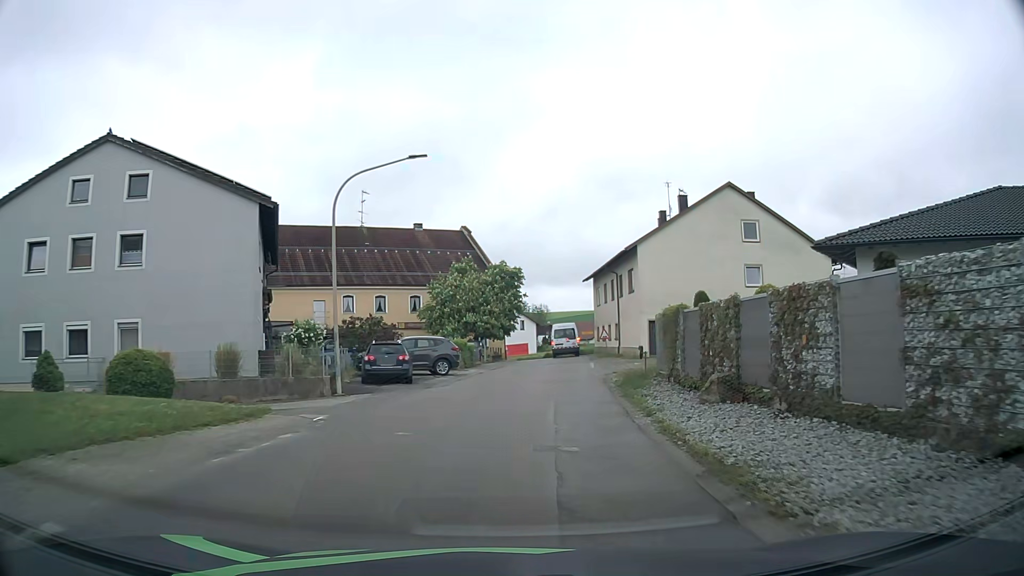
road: tertiary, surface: asphalt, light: Day
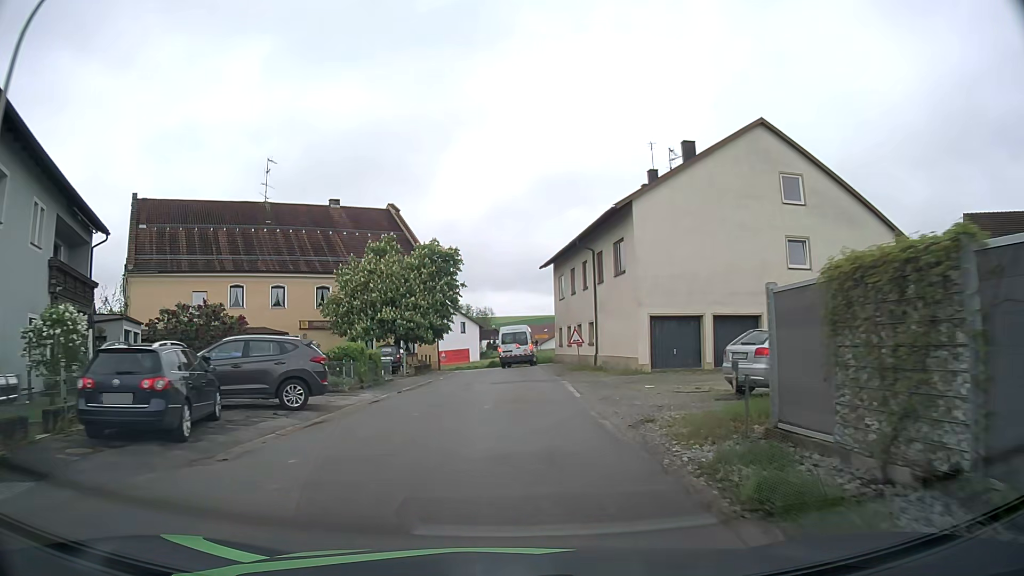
(+0.6, +13.8) m; +4°
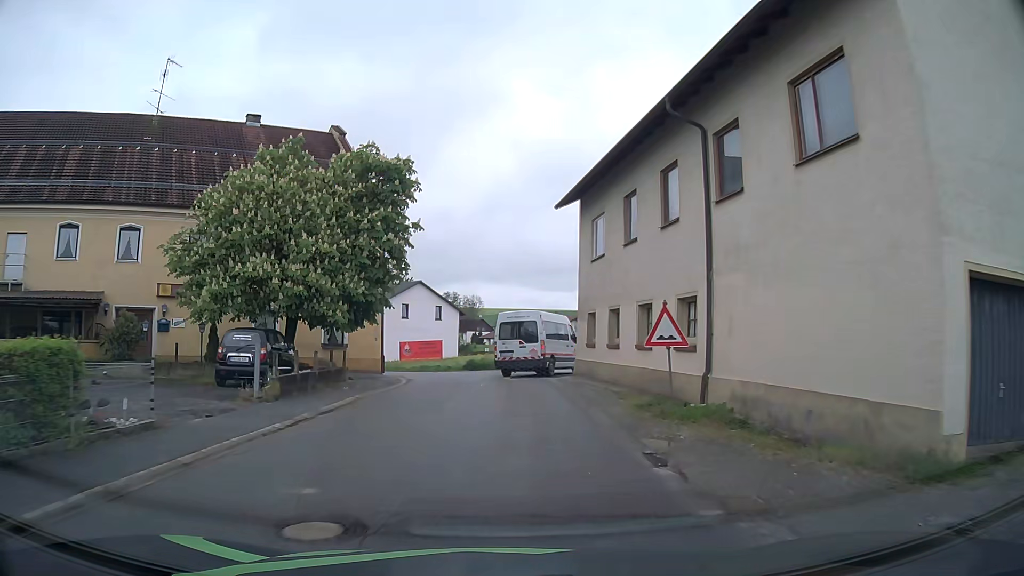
(+0.2, +18.6) m; +1°
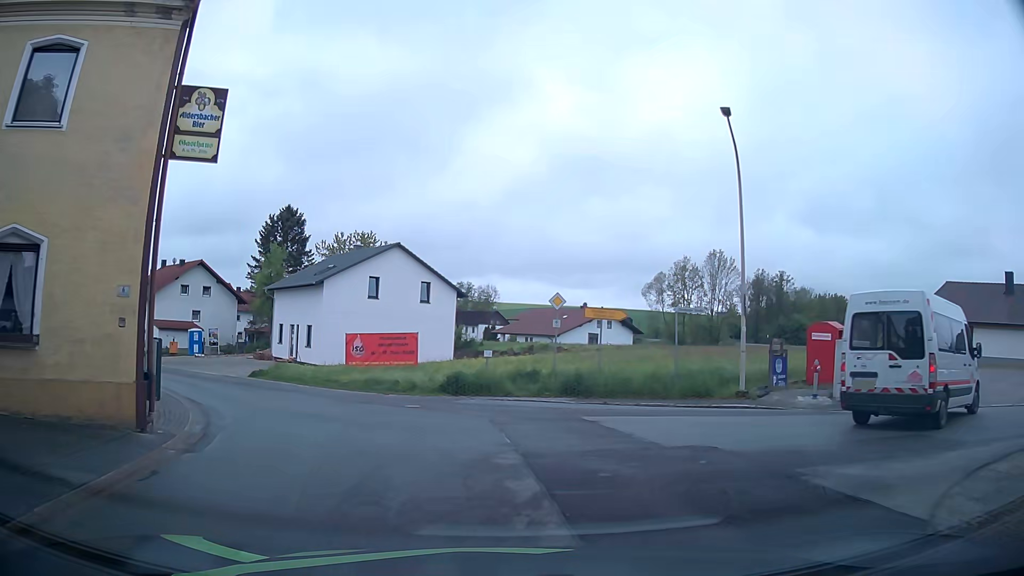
(-0.3, +22.2) m; -3°
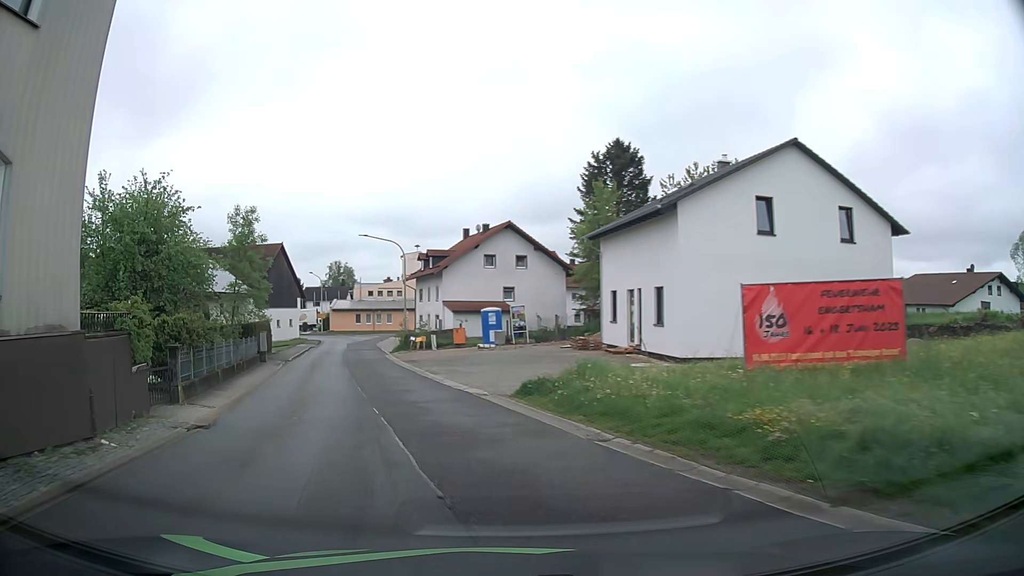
(-4.1, +19.0) m; -28°
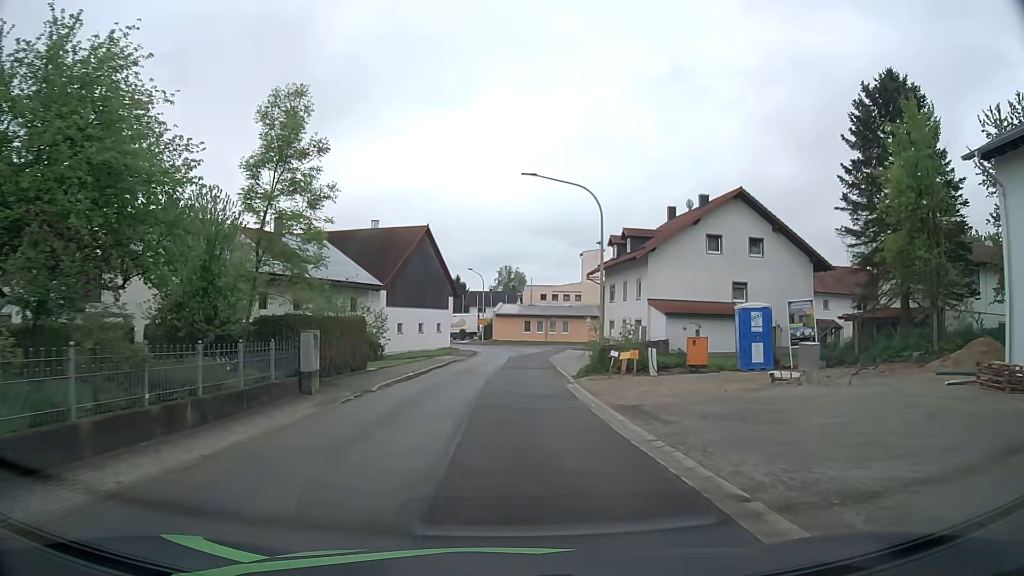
(-3.6, +18.4) m; -15°
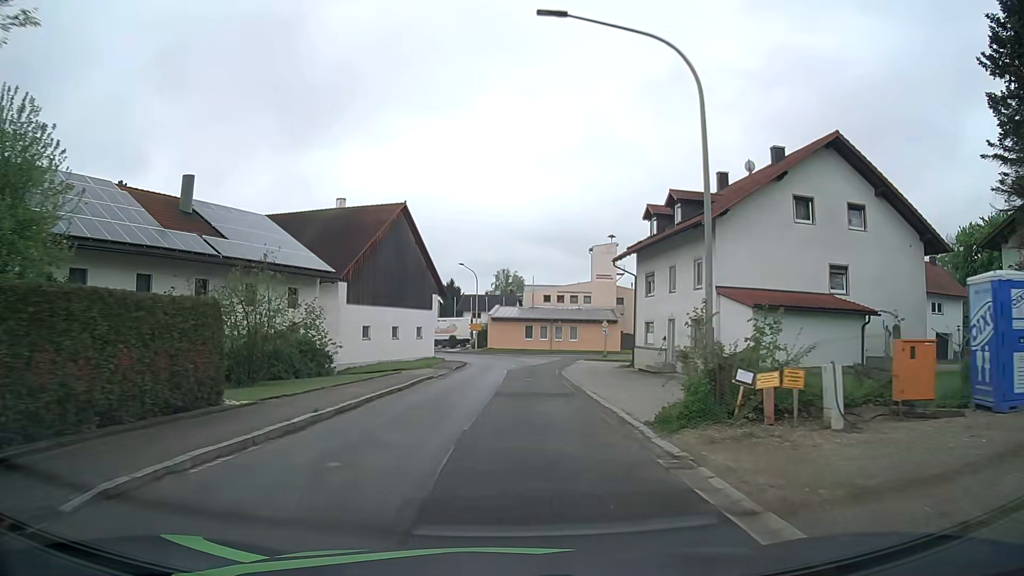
(-0.2, +13.5) m; -1°
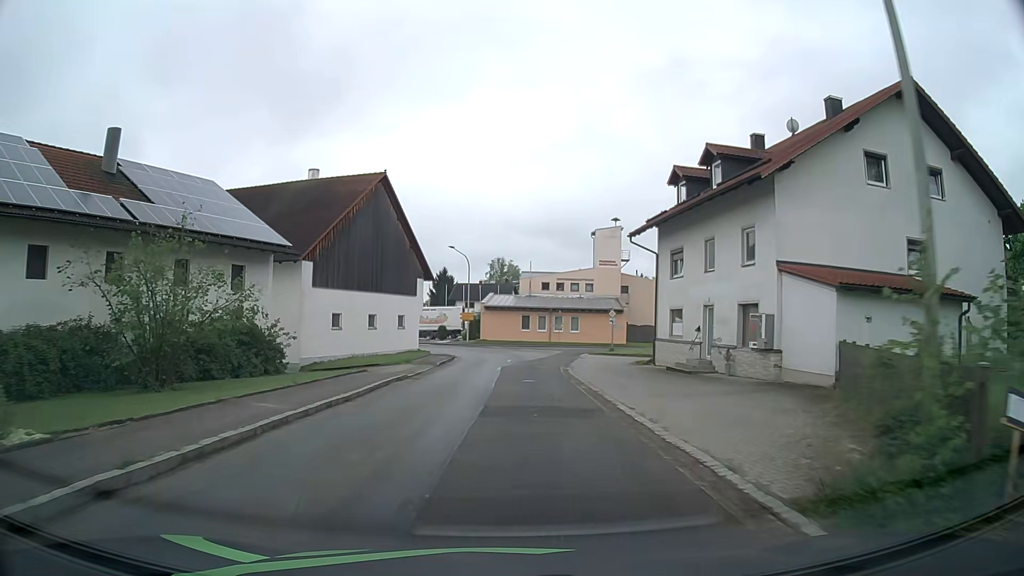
(0.0, +6.7) m; +1°
(0, +10) (0, +20) (+1, +30) (+2, +40) (+1, +50) (-3, +59) (-10, +65) (-20, +68) (-30, +69) (-40, +69) m
